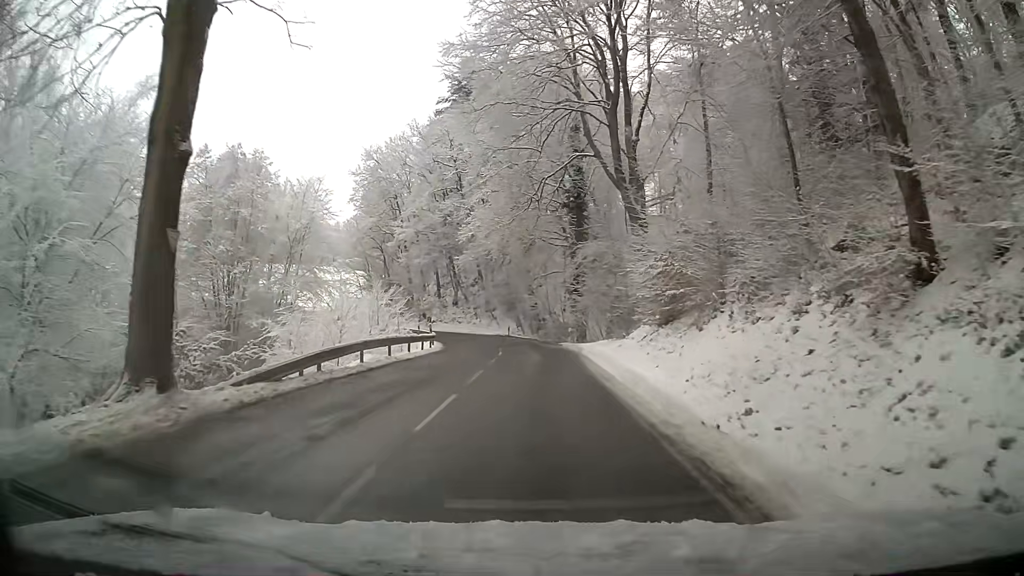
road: tertiary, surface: asphalt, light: Day
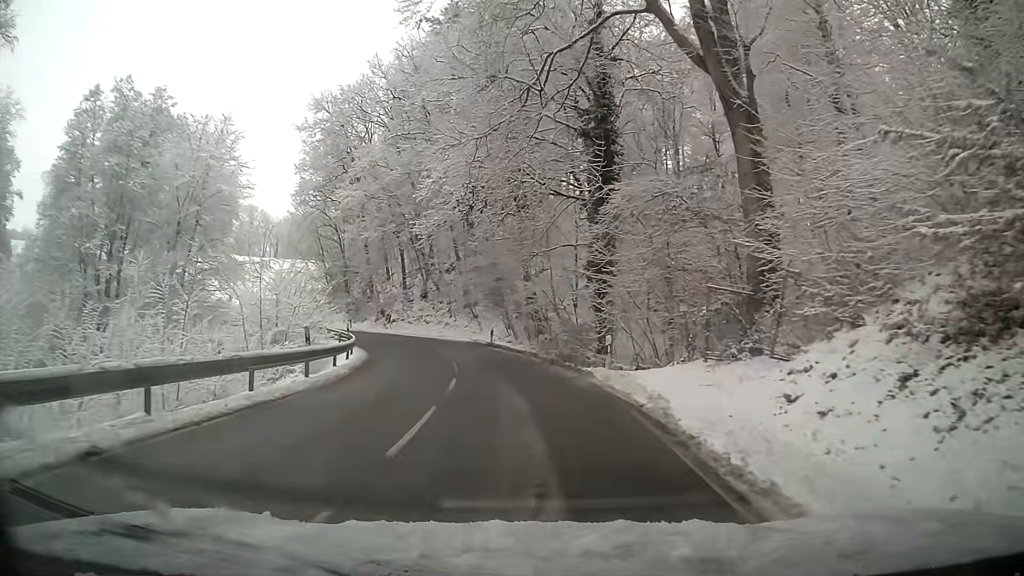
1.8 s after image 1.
(-0.1, +19.7) m; -2°
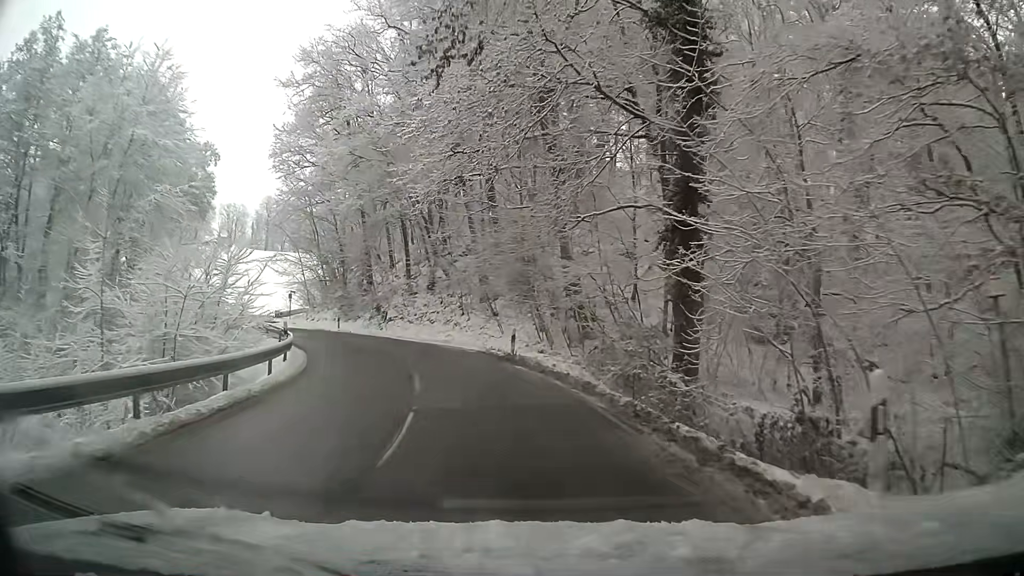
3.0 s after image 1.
(-0.1, +12.5) m; -1°
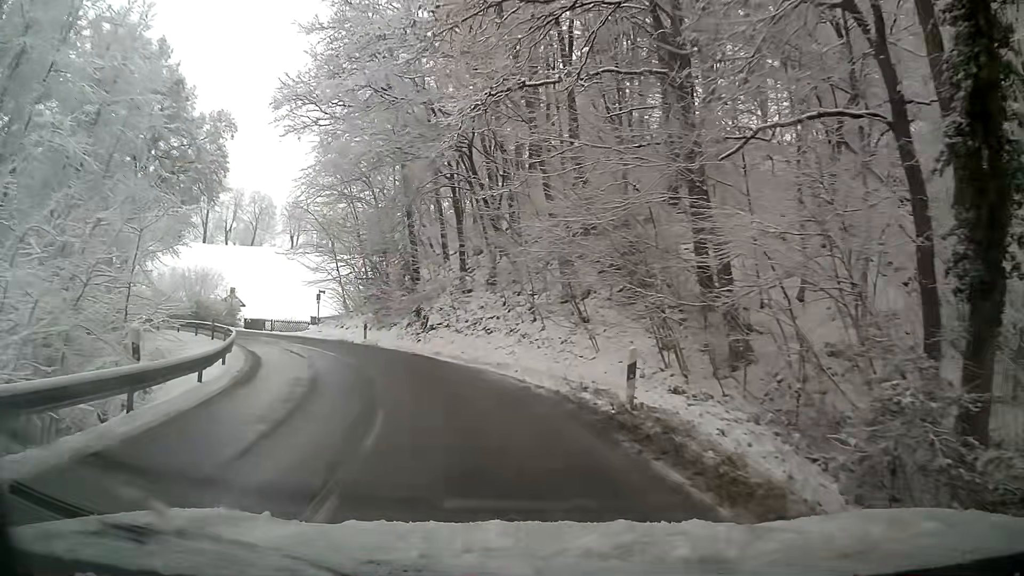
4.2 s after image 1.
(-1.1, +12.1) m; -10°
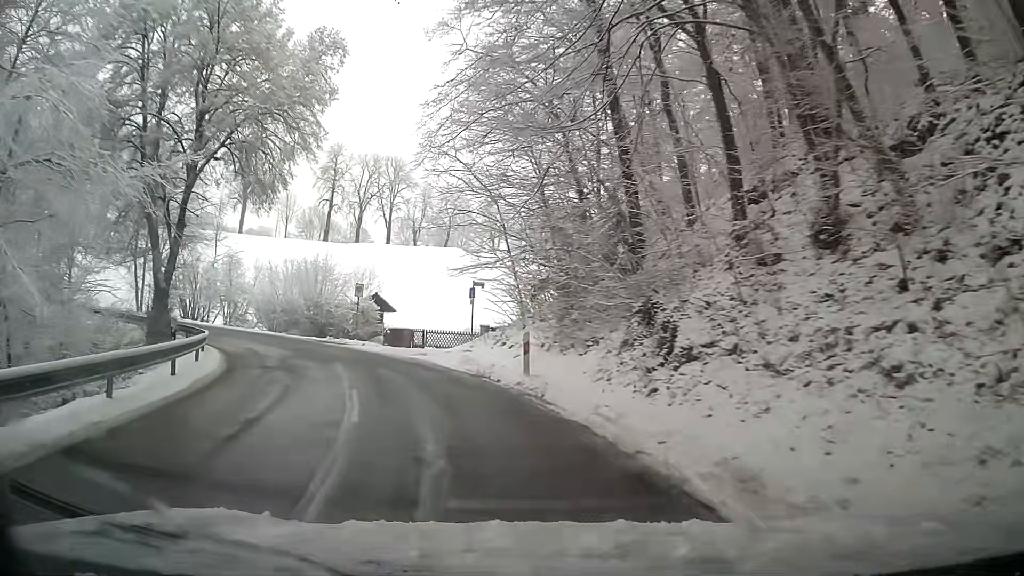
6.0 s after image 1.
(-2.6, +17.5) m; -18°
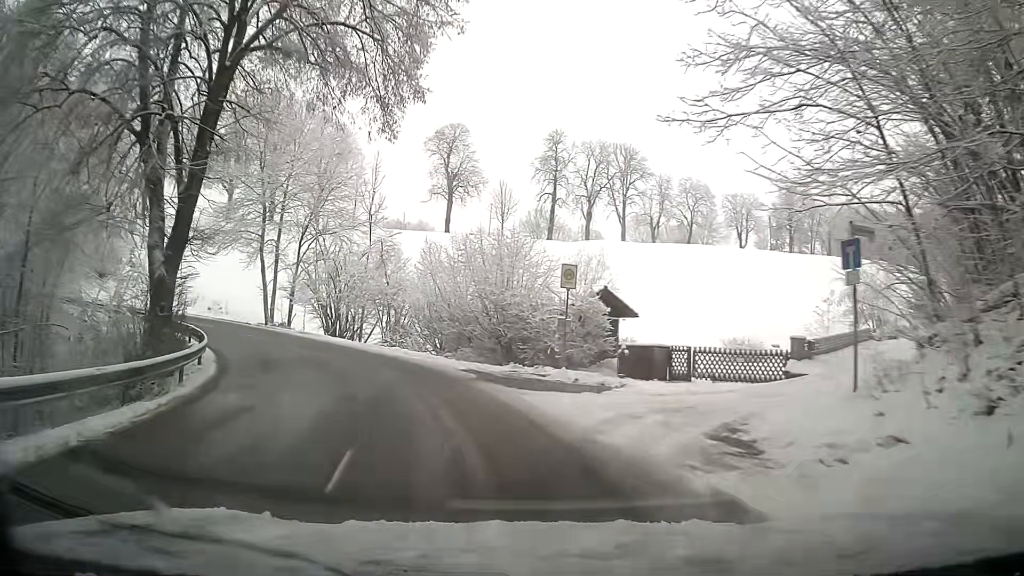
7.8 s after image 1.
(-2.9, +16.7) m; -20°
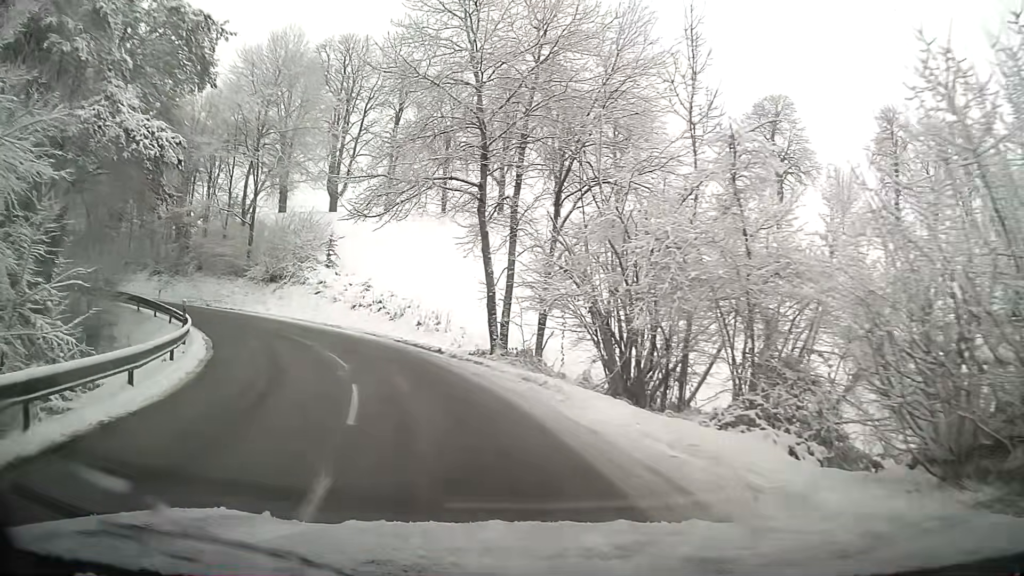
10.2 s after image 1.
(-5.2, +20.8) m; -27°
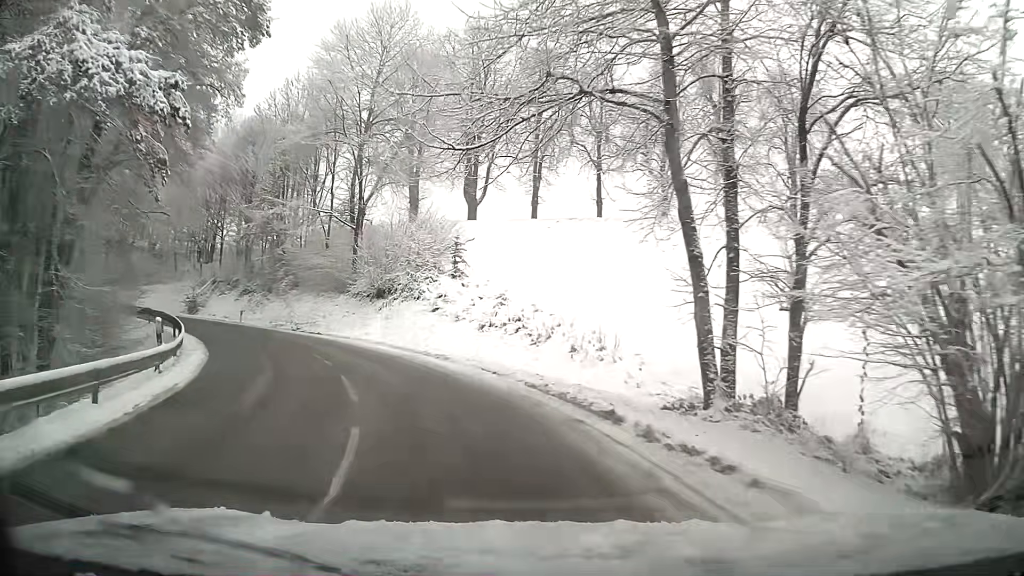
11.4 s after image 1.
(-1.3, +10.5) m; -14°
(-1, +10) (-4, +19) (-10, +28) (-17, +35) (-25, +41) (-34, +45) (-43, +49) (-53, +52) (-62, +55) (-71, +59) m
